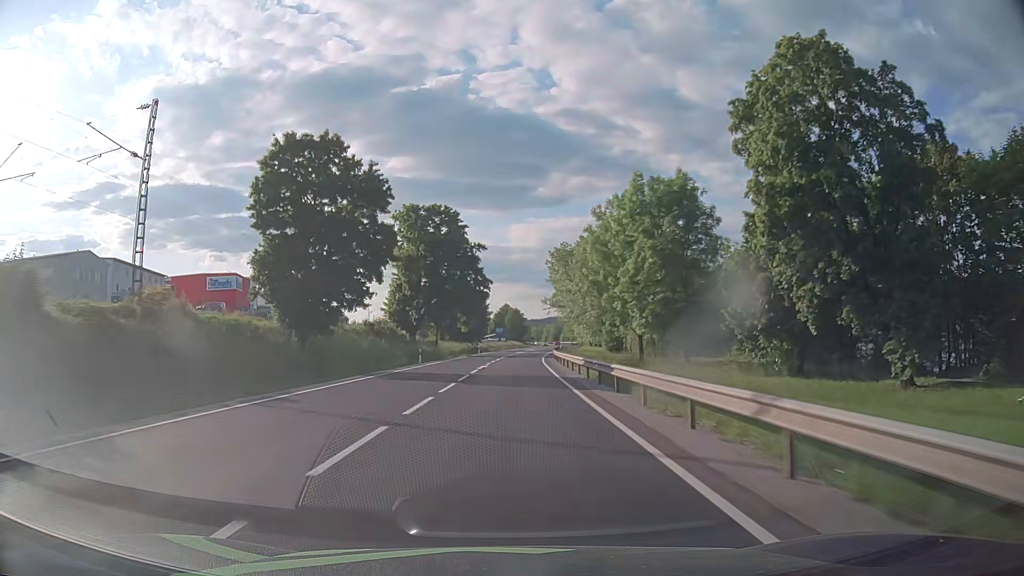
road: primary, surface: asphalt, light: Day
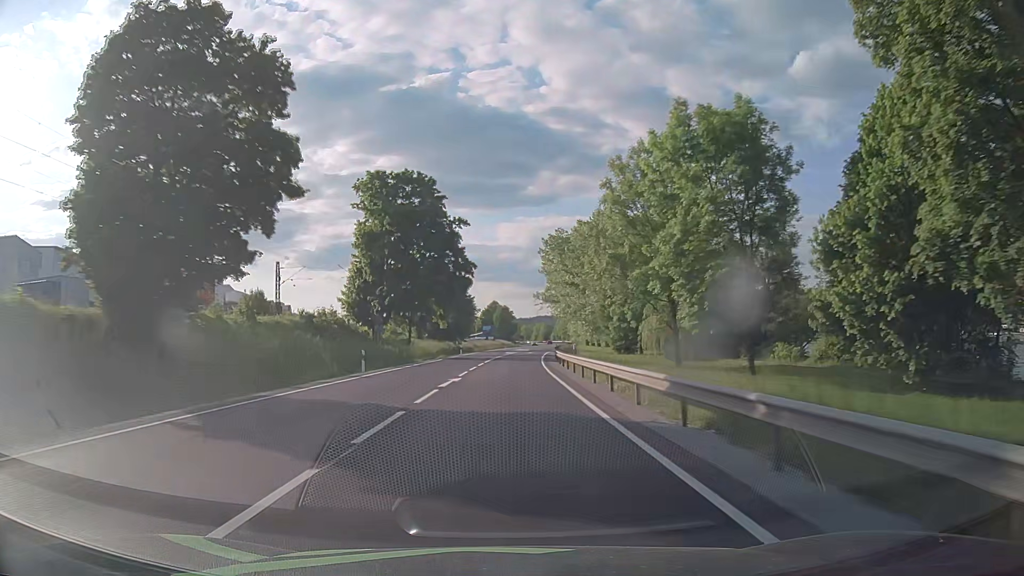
(+0.1, +15.8) m; +1°
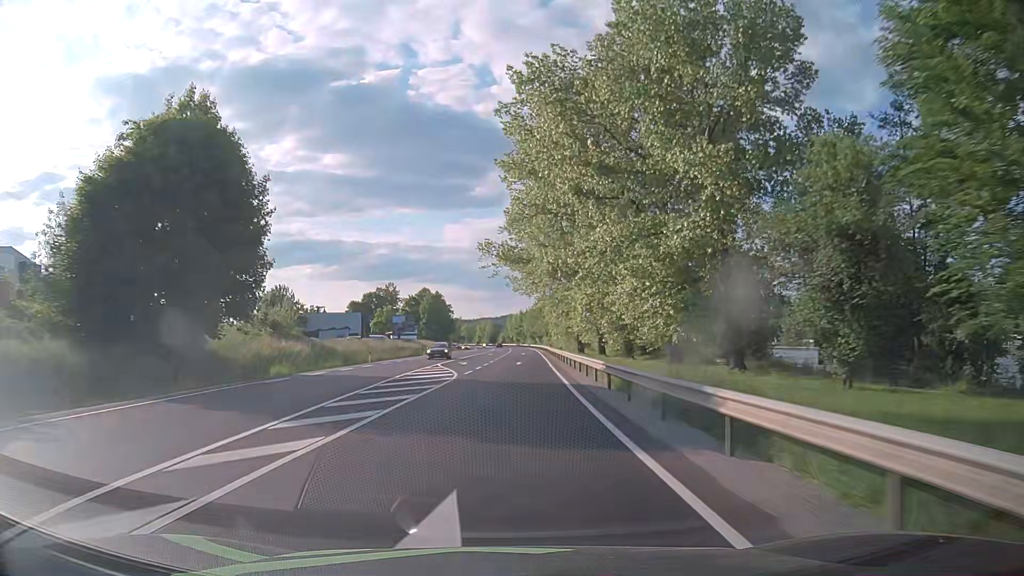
(+3.1, +79.1) m; +5°
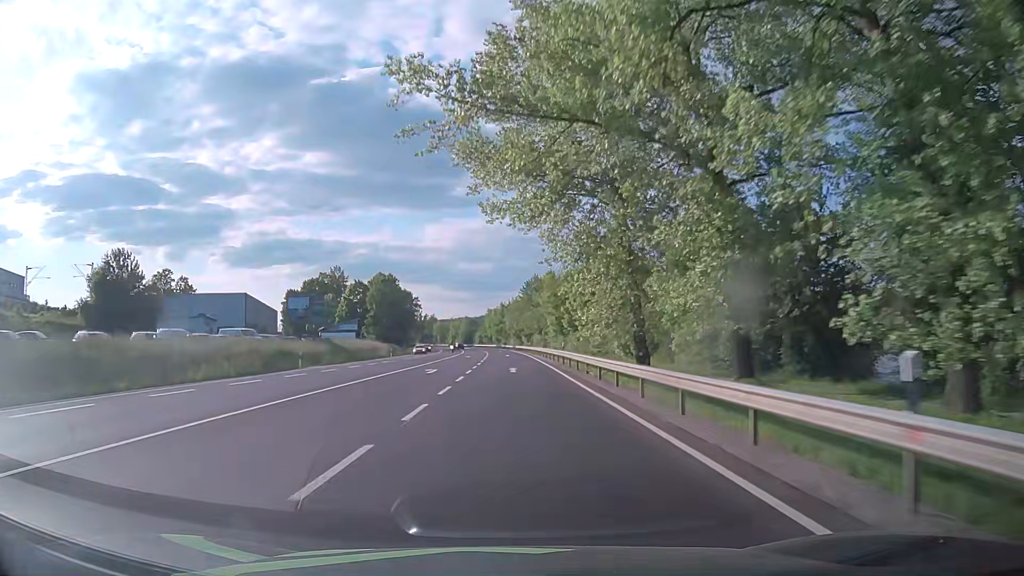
(+0.8, +47.5) m; +2°
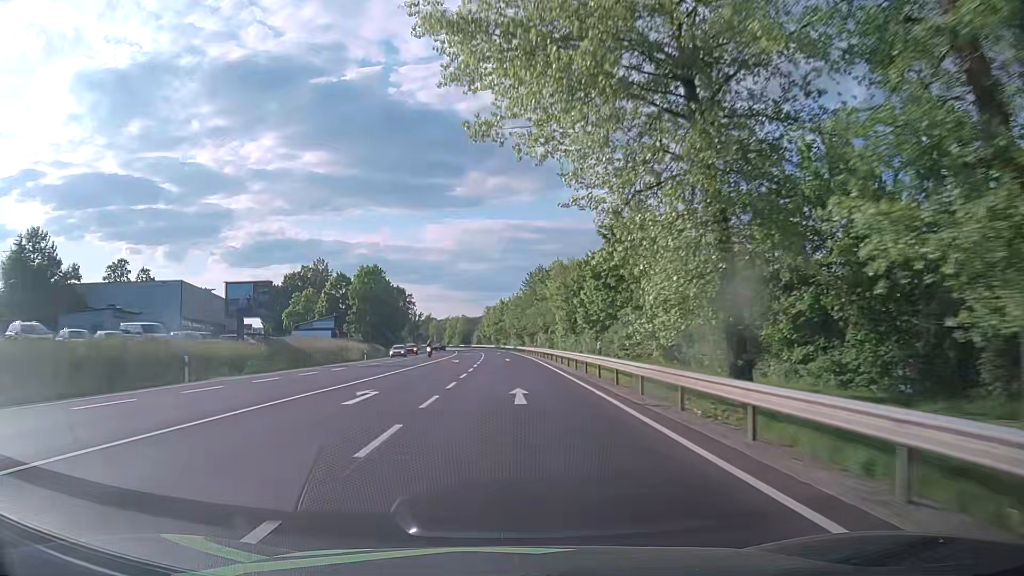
(-0.1, +15.8) m; -1°
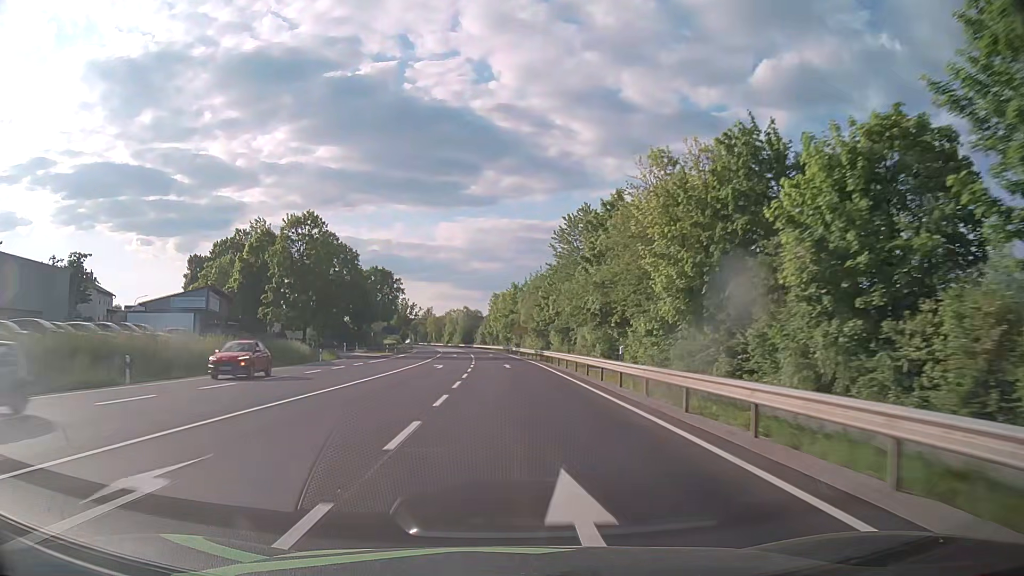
(-0.3, +47.5) m; -1°
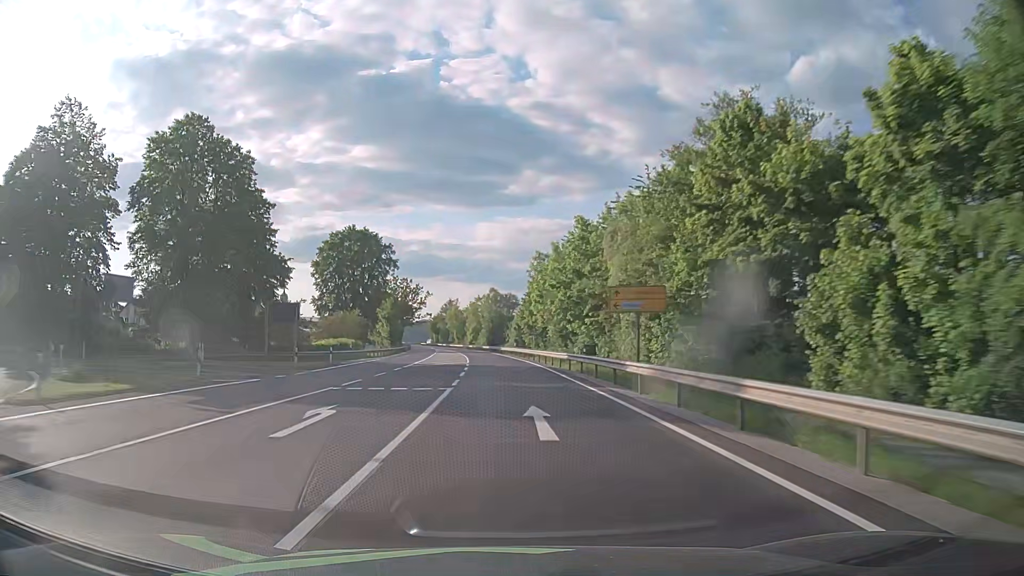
(-1.3, +63.2) m; -3°
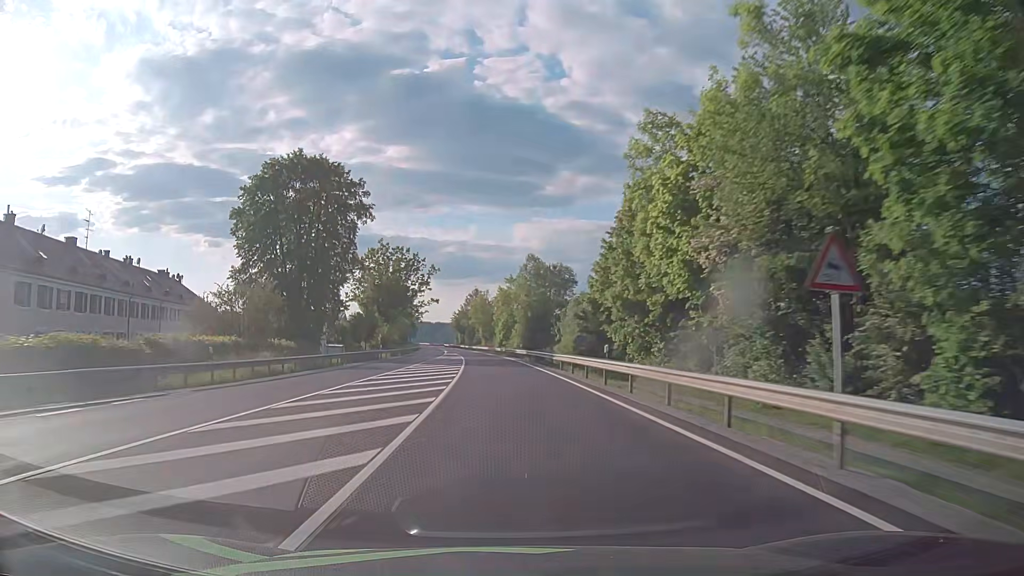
(-1.5, +47.3) m; -3°
(0, +10) (0, +20) (-1, +30) (-1, +40) (-2, +50) (-2, +60) (-3, +70) (-4, +80) (-5, +90) (-6, +100) m
